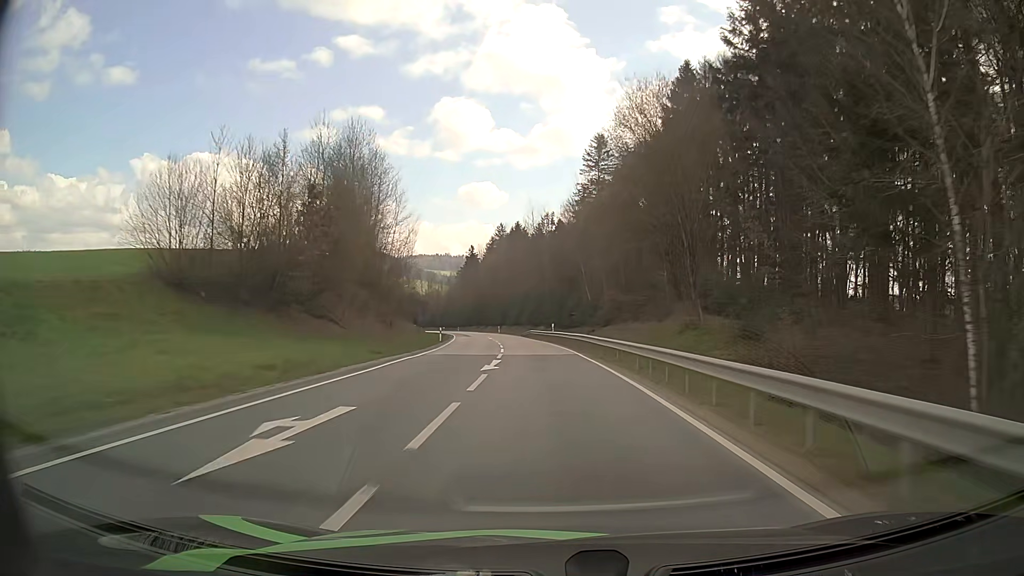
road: secondary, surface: asphalt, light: Day
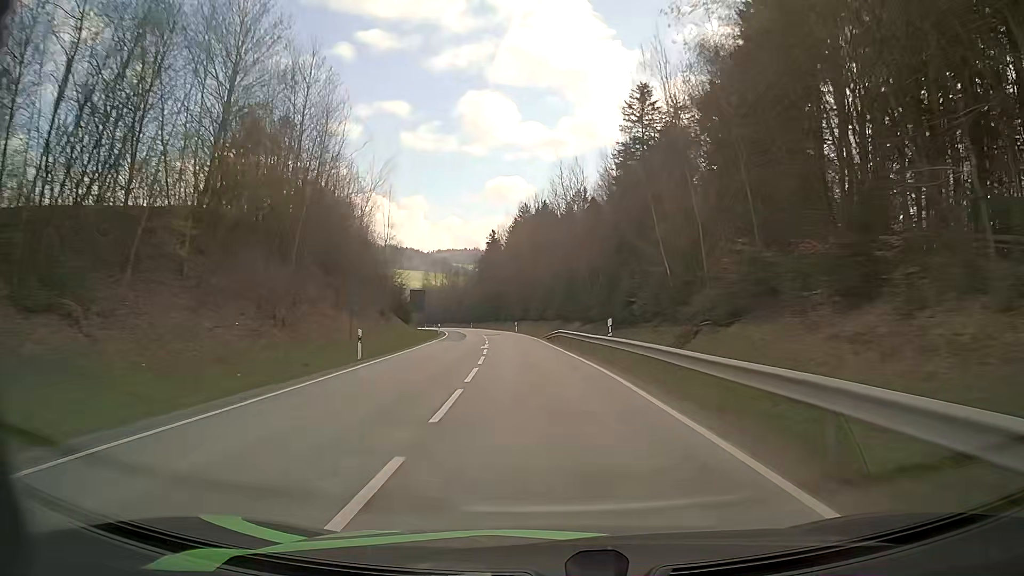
(-0.6, +28.8) m; -3°
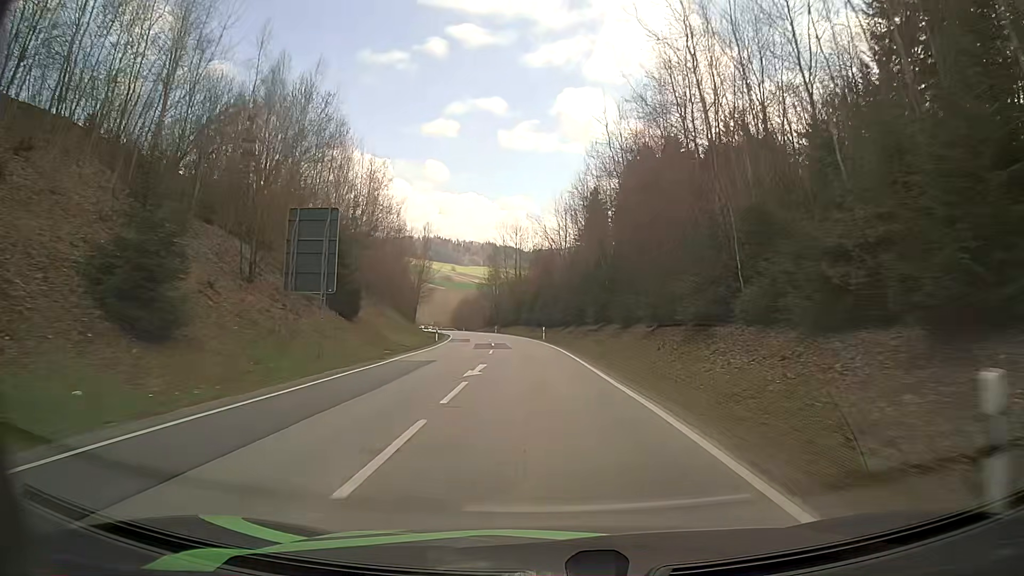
(-5.1, +69.5) m; -9°
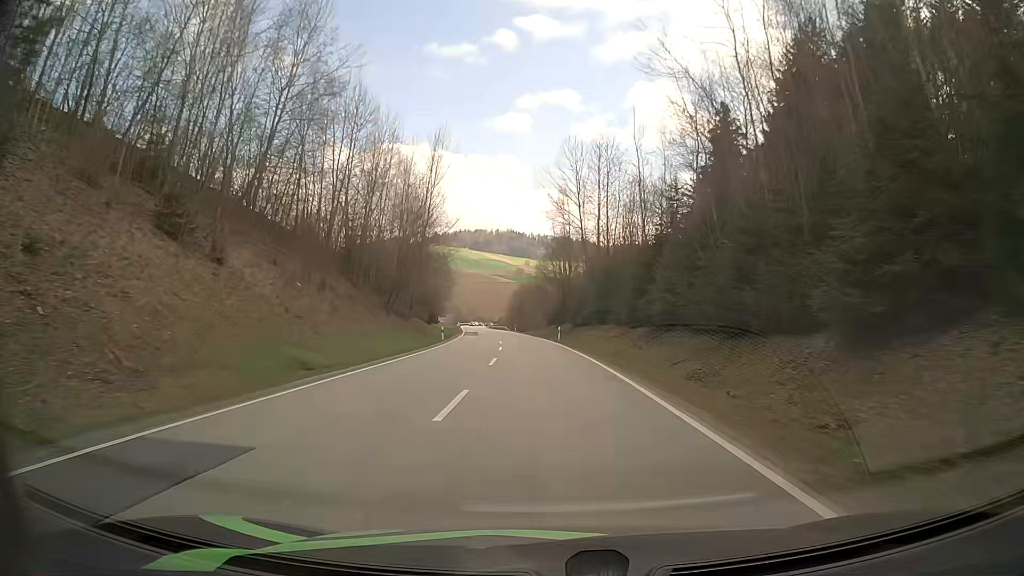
(-3.0, +54.9) m; -6°
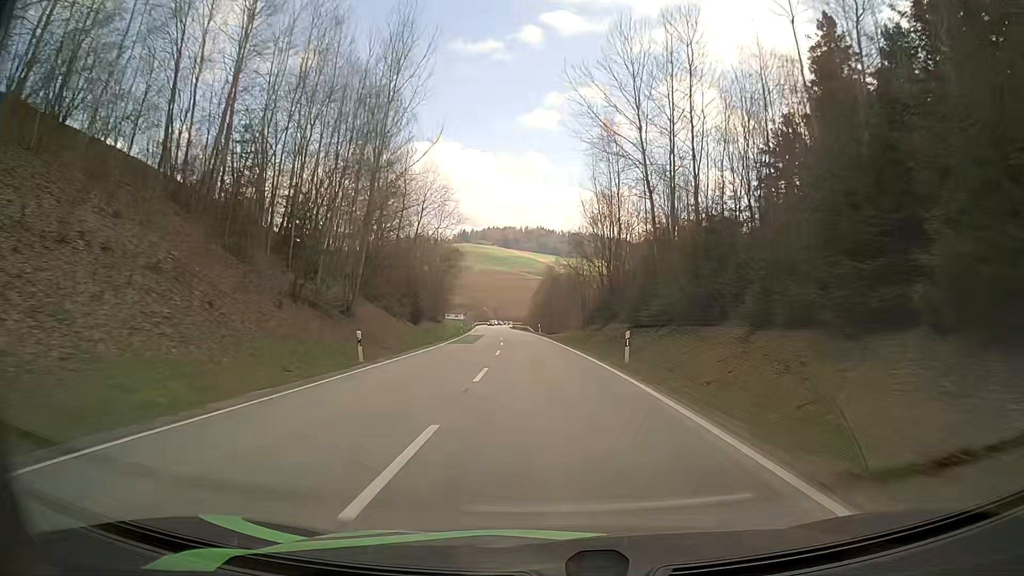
(-0.7, +27.8) m; -2°
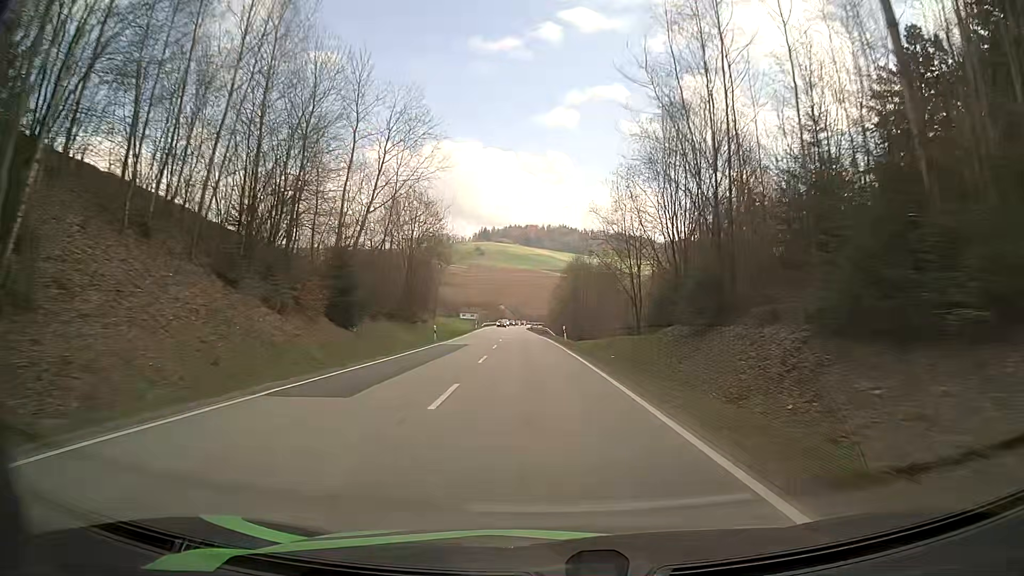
(-0.6, +28.2) m; -2°
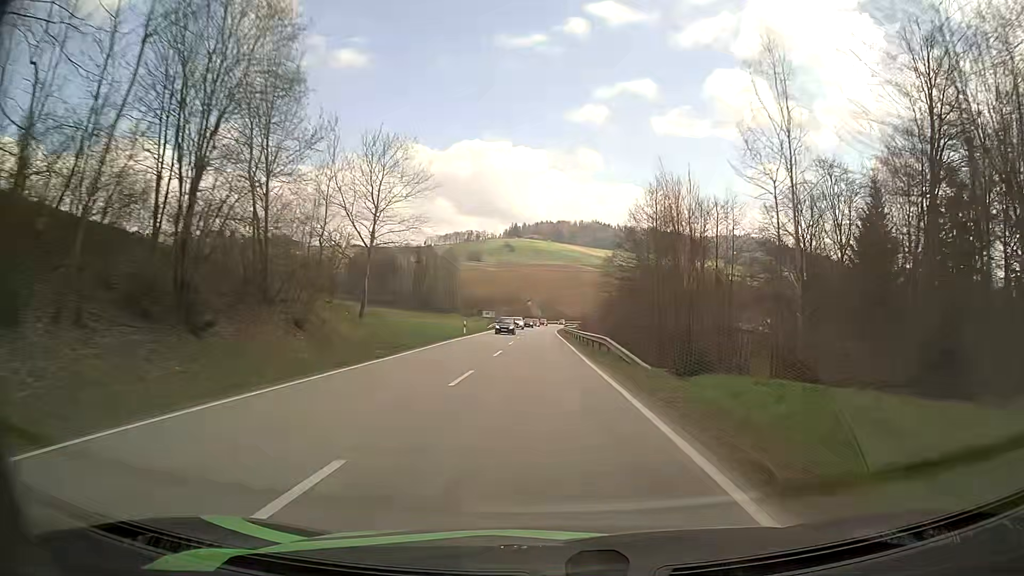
(-1.3, +42.4) m; -3°
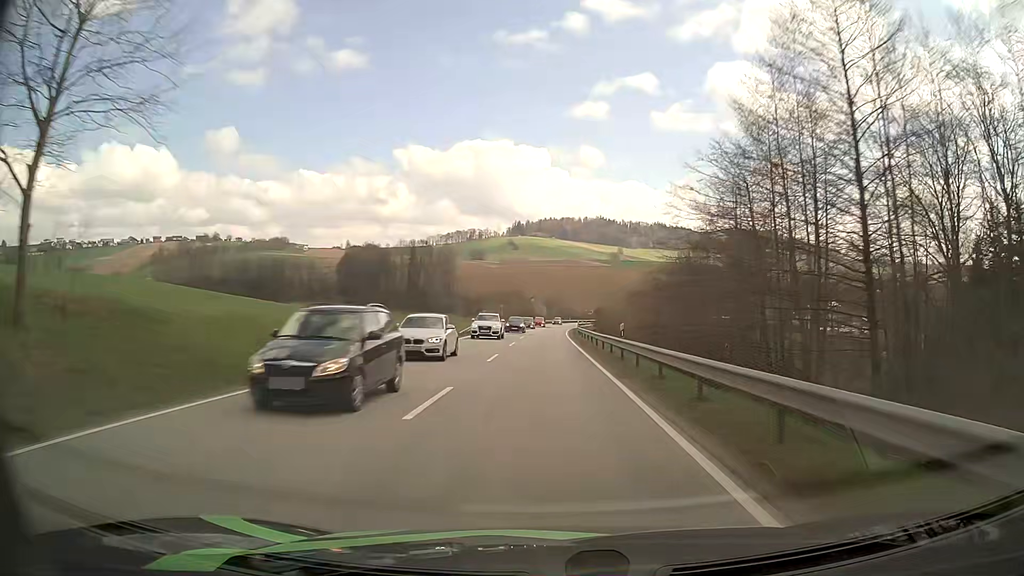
(-0.1, +27.9) m; 0°
(0, +10) (0, +20) (0, +30) (0, +40) (0, +50) (0, +60) (0, +70) (0, +80) (+1, +90) (+1, +100) m
